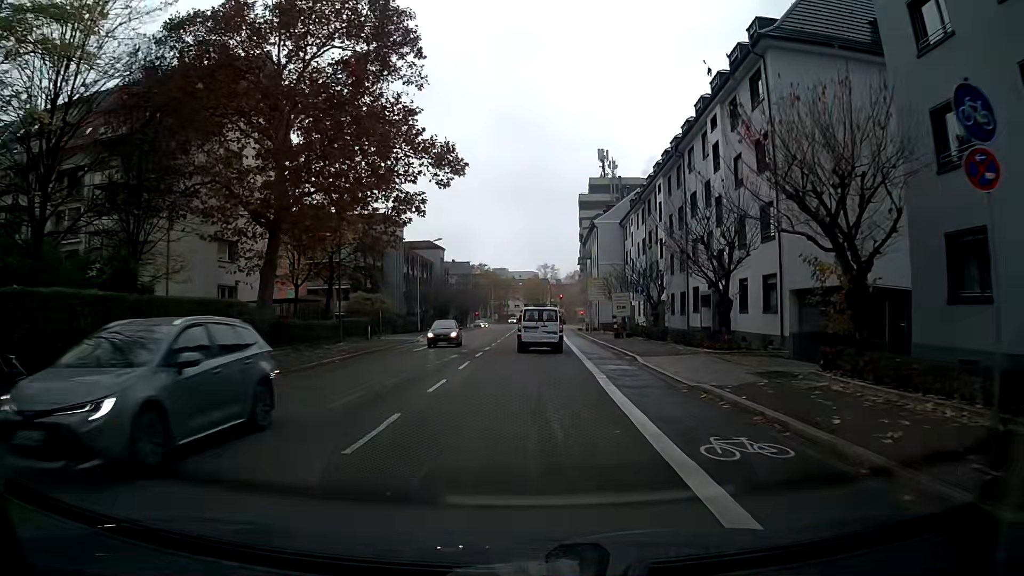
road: secondary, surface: asphalt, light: Day
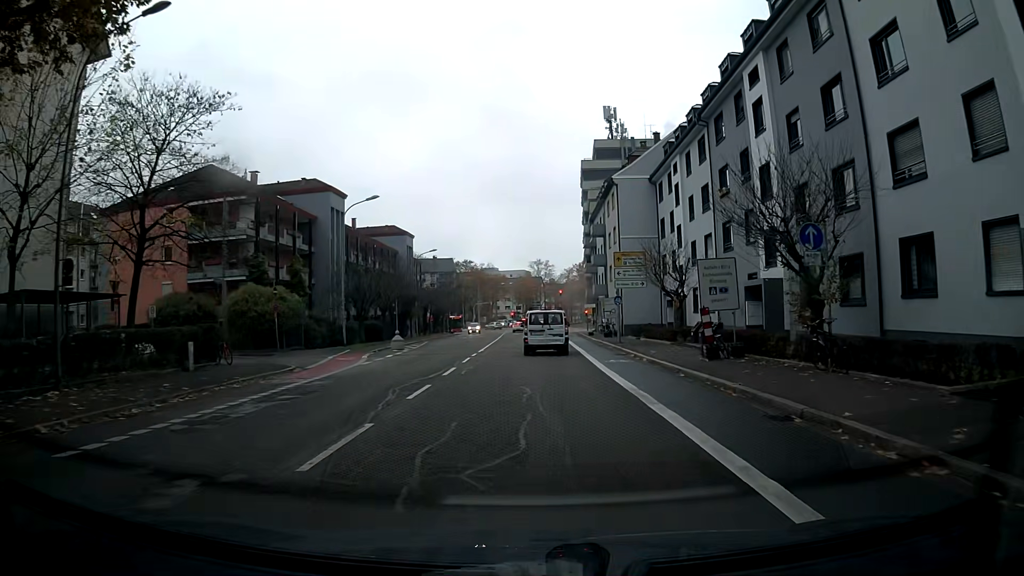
(+0.3, +24.7) m; +1°
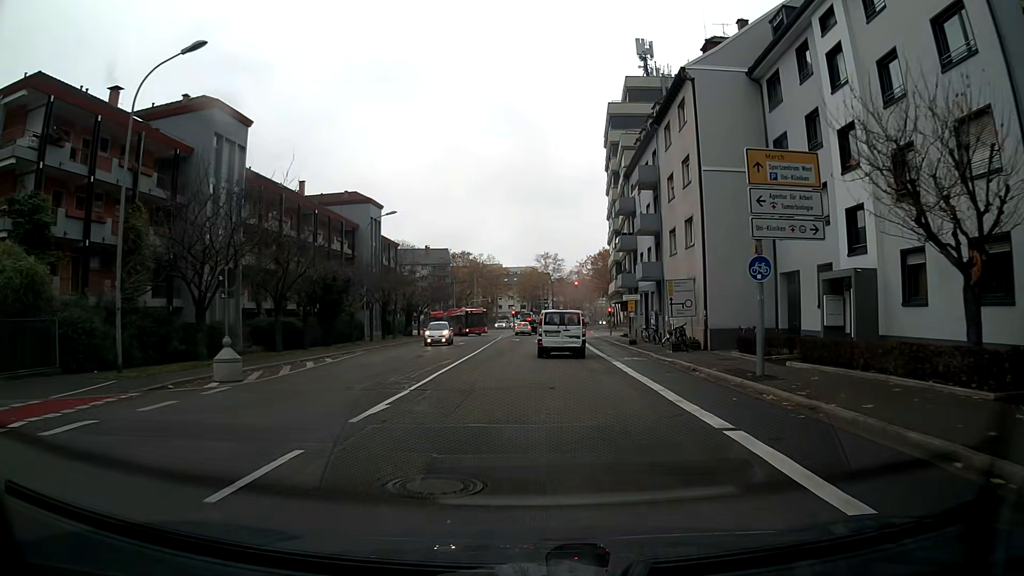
(-0.3, +24.3) m; -1°
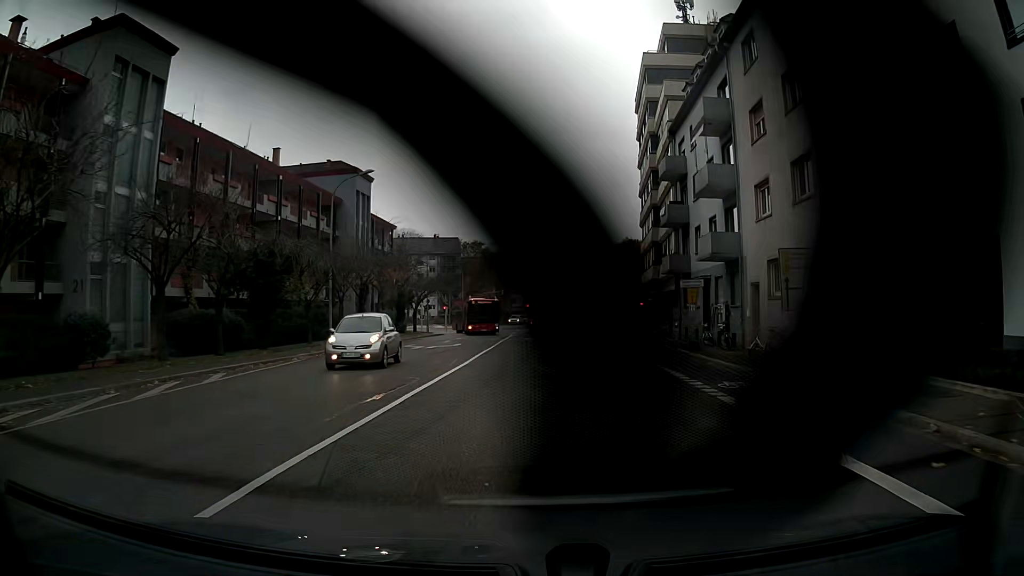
(-0.1, +11.8) m; -1°
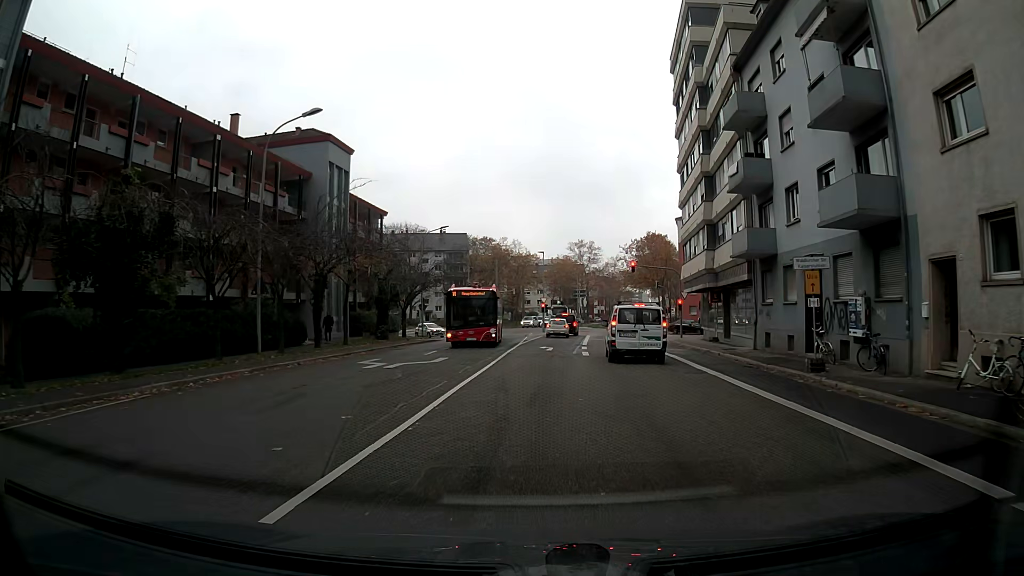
(-0.1, +11.6) m; -1°
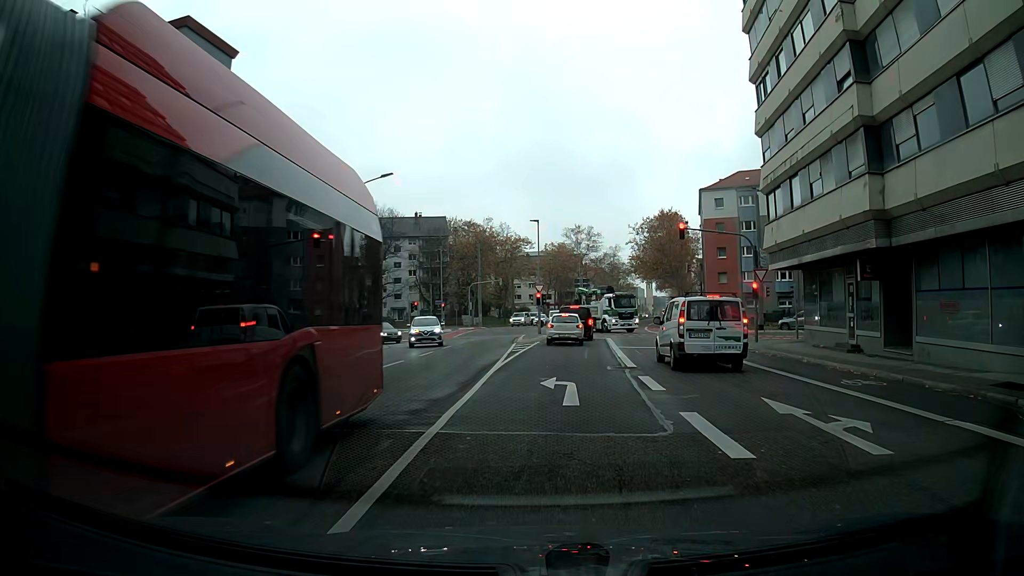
(+0.1, +20.0) m; +1°
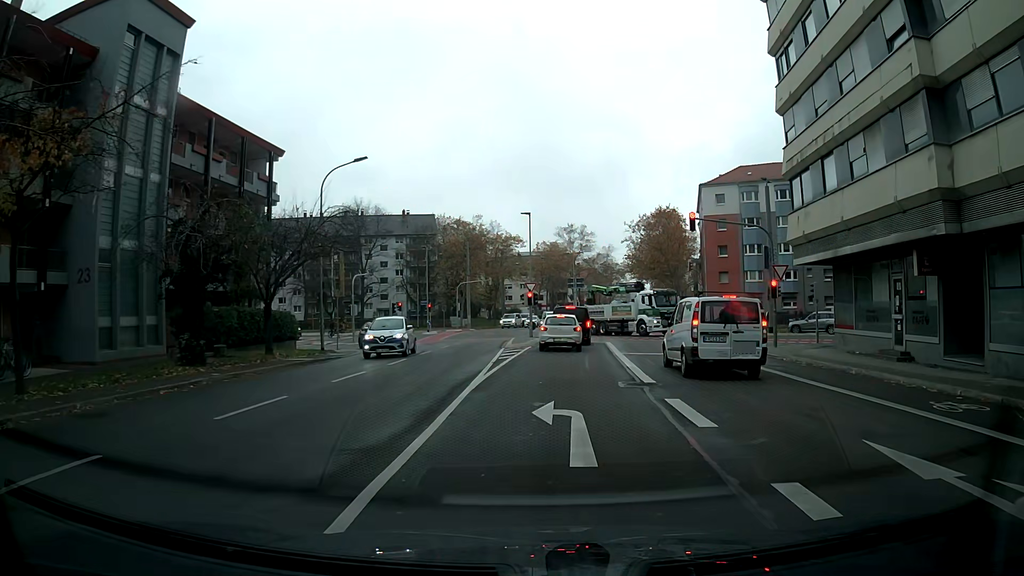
(0.0, +4.0) m; +1°
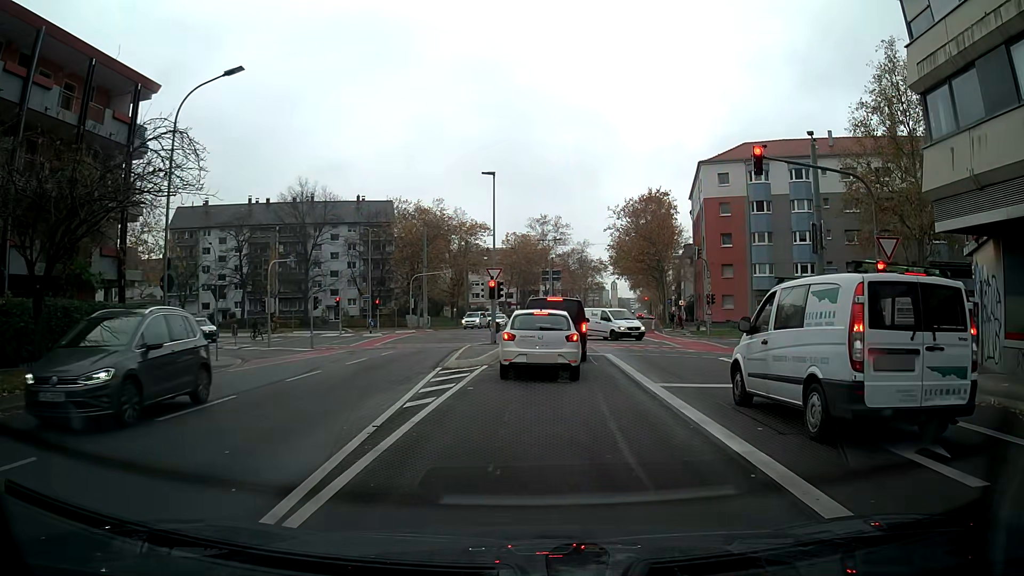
(+0.3, +12.2) m; +3°
